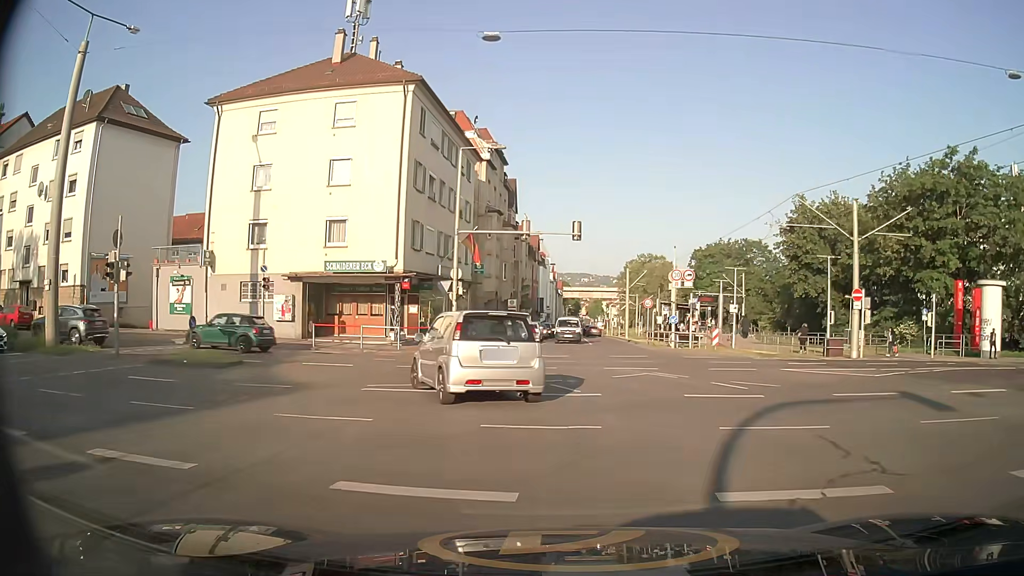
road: secondary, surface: asphalt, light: Day
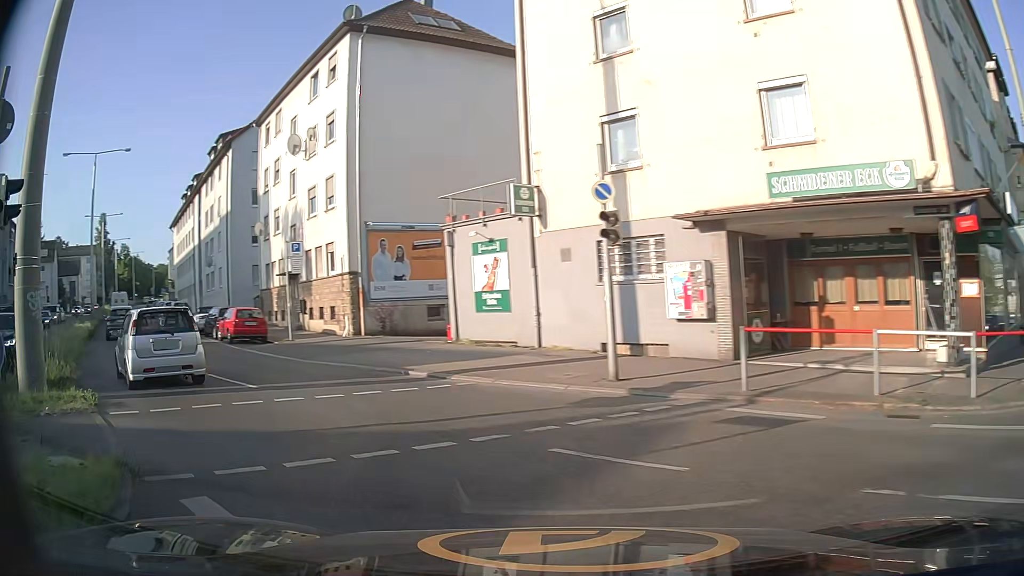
(-4.0, +18.1) m; -40°
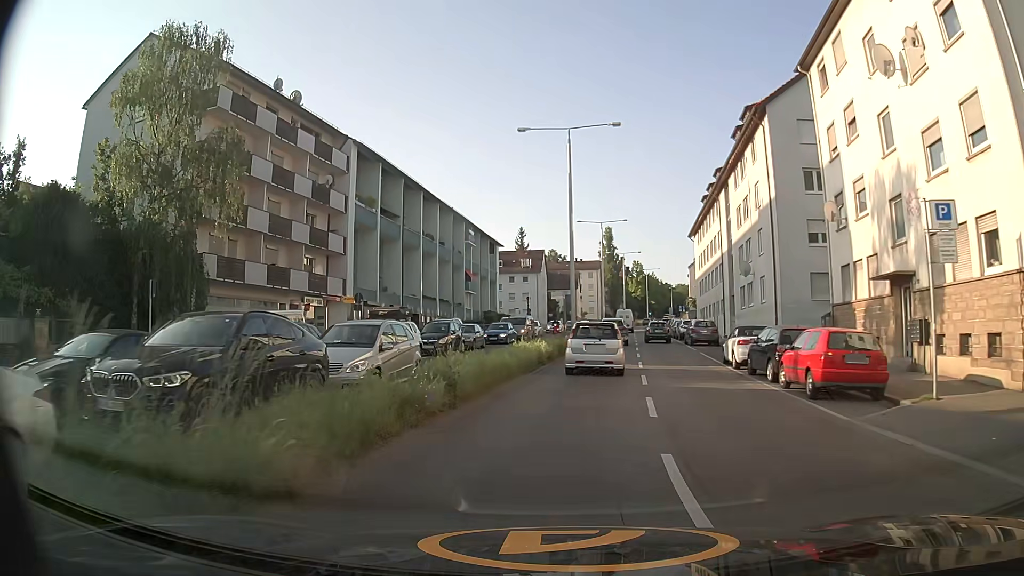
(-6.5, +12.2) m; -46°
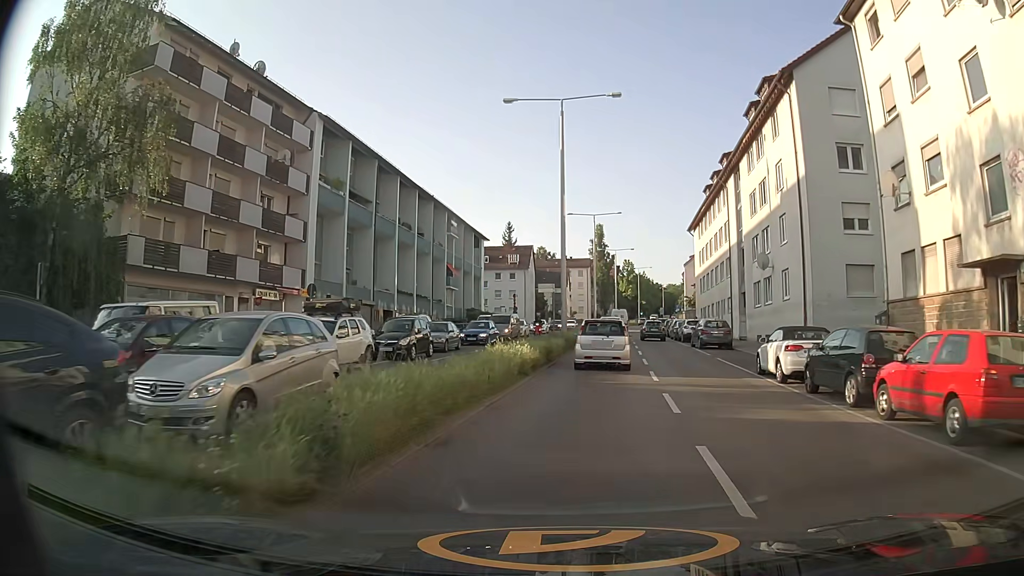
(0.0, +5.9) m; 0°
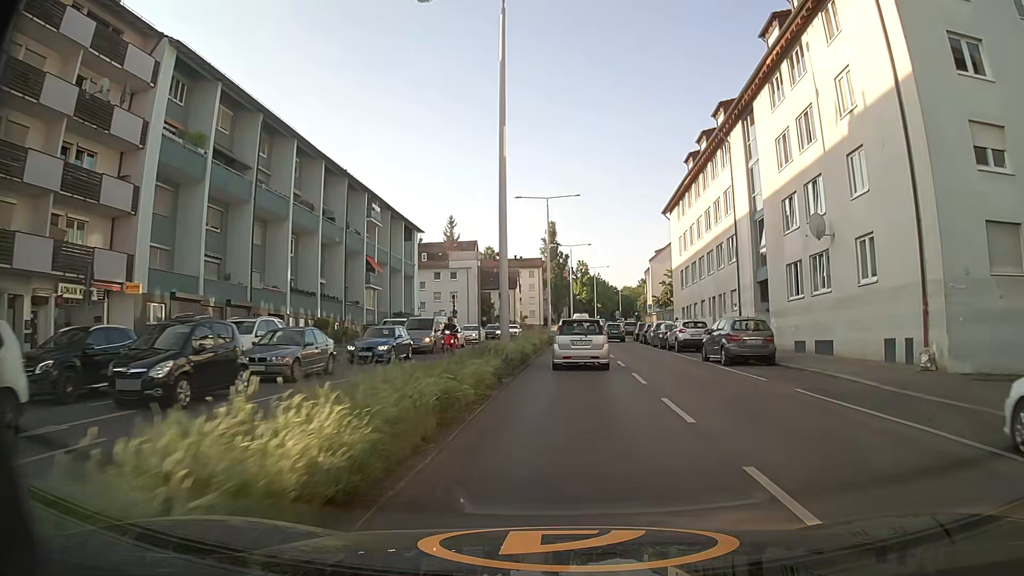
(+0.4, +13.9) m; +4°
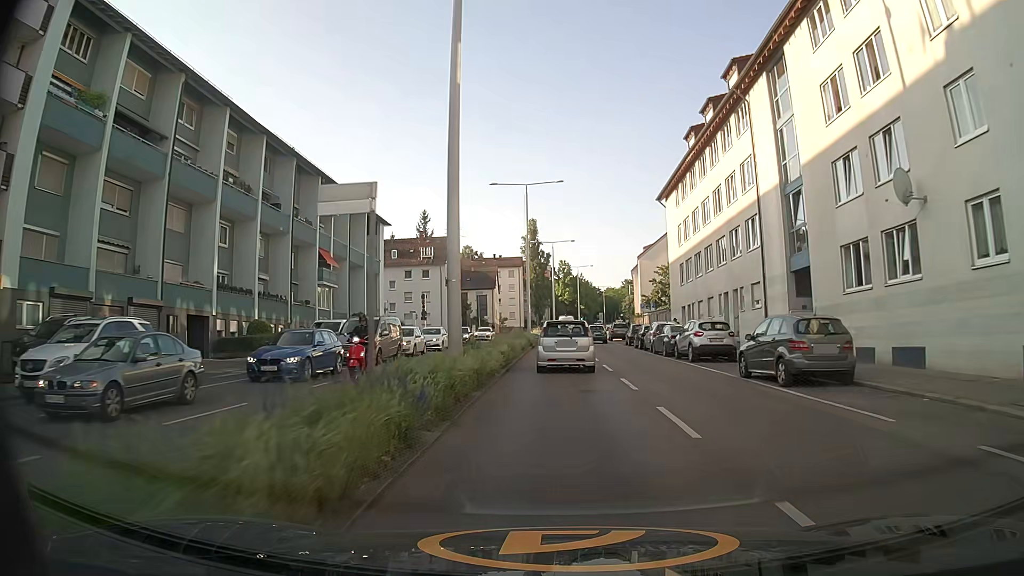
(+0.2, +7.5) m; +2°
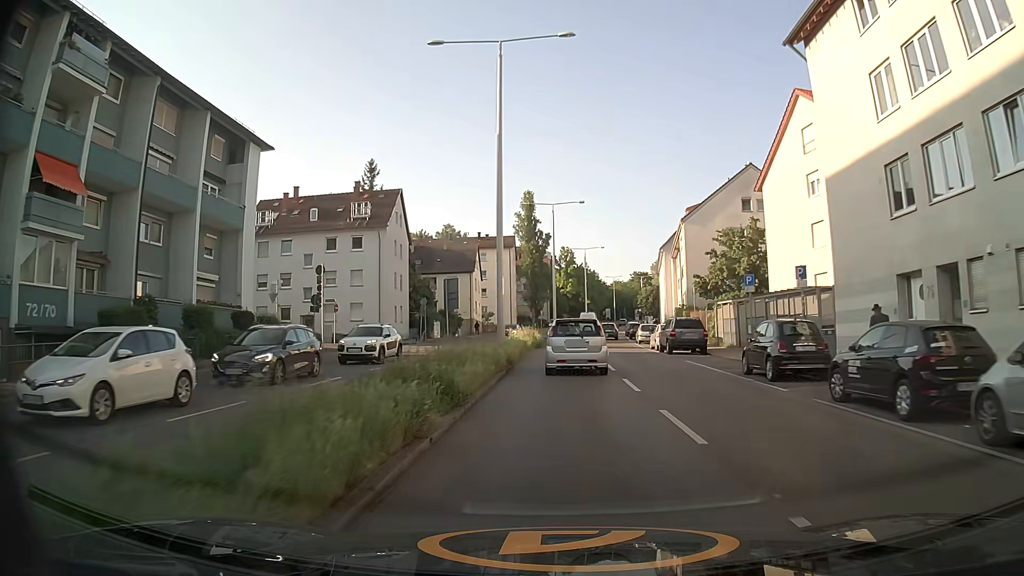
(+0.1, +30.8) m; 0°
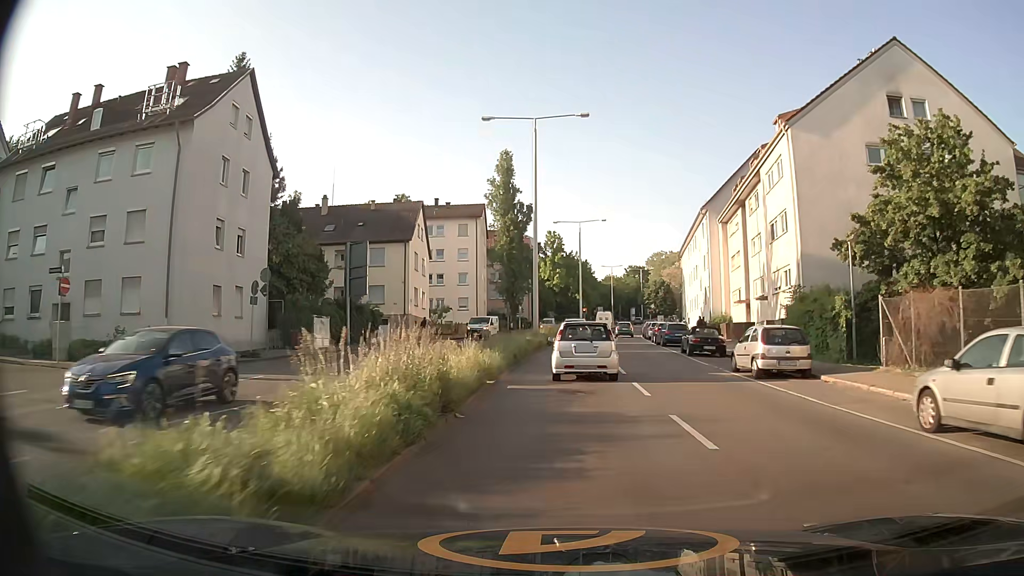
(+0.4, +30.3) m; +1°
(0, +10) (0, +20) (+1, +30) (+1, +40) (+2, +50) (+3, +60) (+4, +70) (+6, +80) (+7, +90) (+9, +99) m
